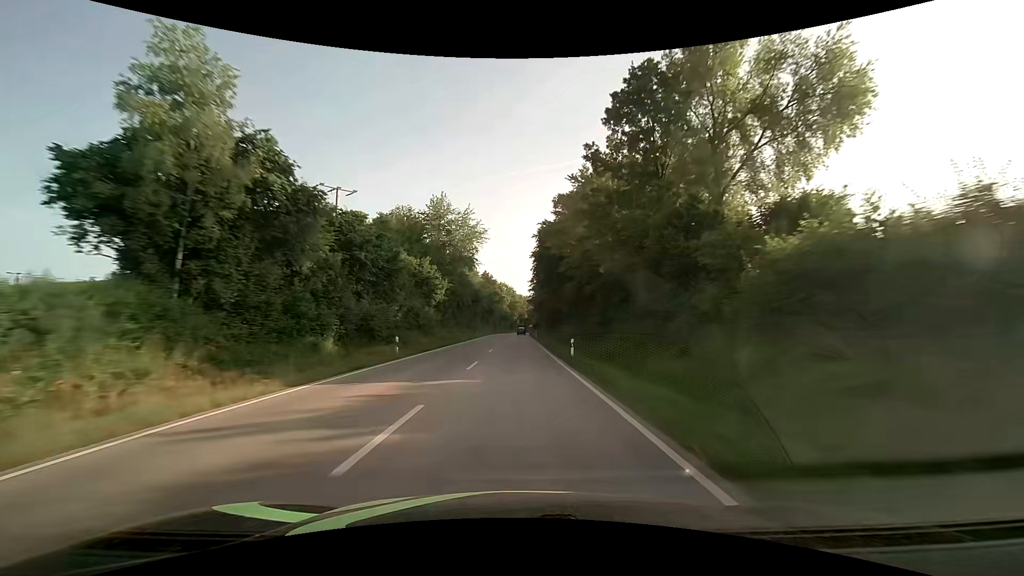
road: secondary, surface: asphalt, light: Day
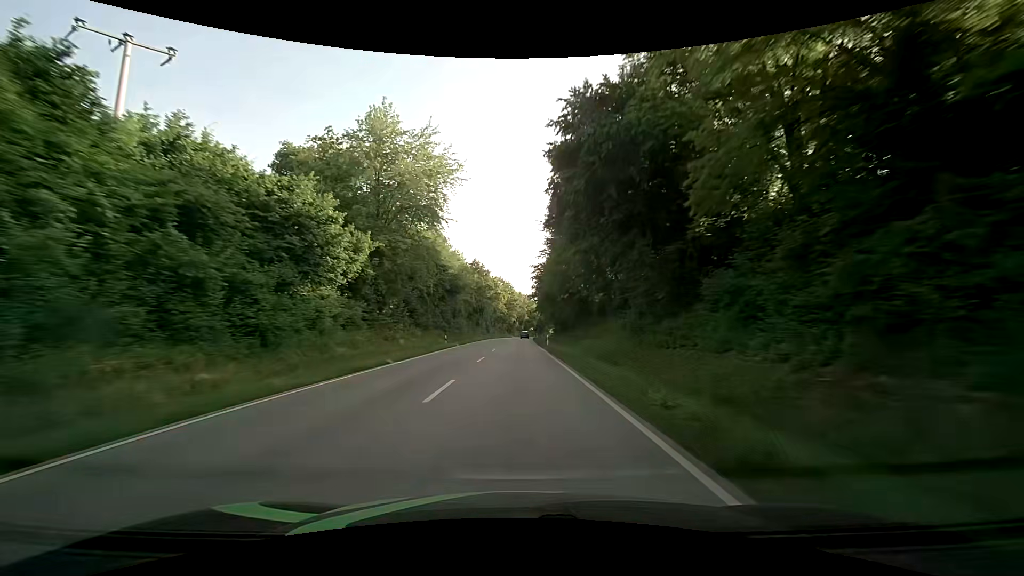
(0.0, +31.4) m; 0°
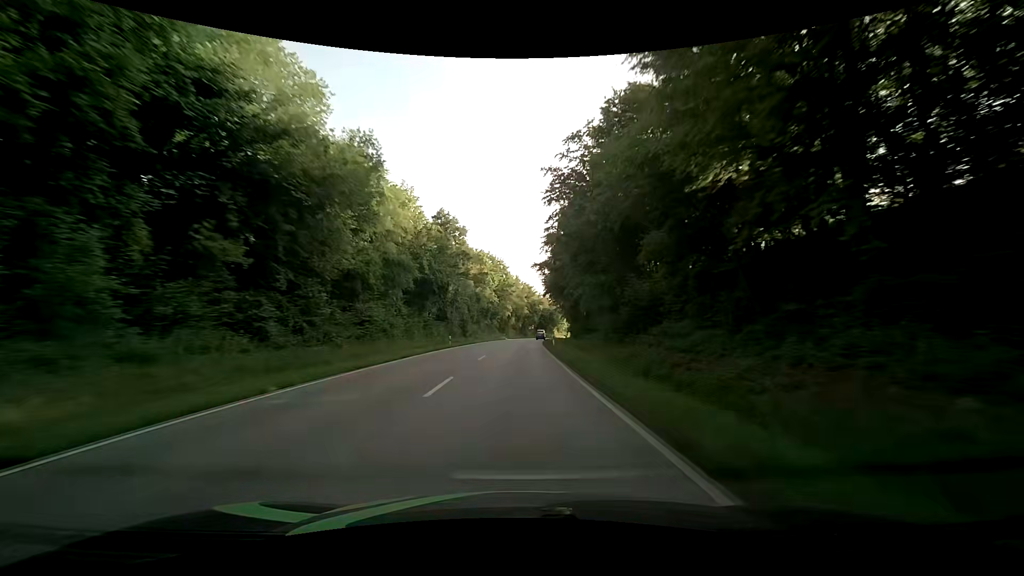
(+0.3, +47.0) m; +1°
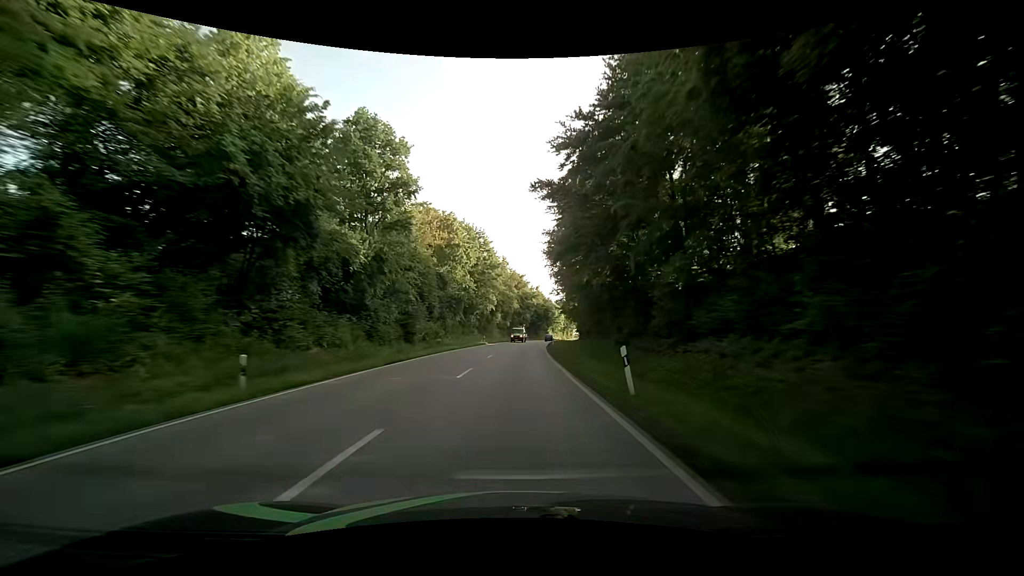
(+0.1, +31.4) m; 0°
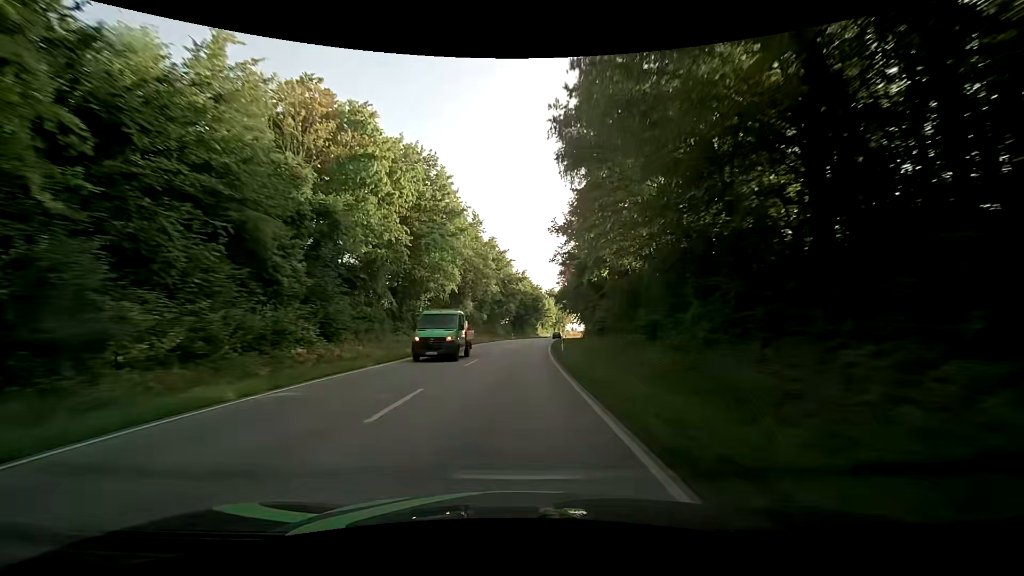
(+0.9, +31.5) m; +2°
